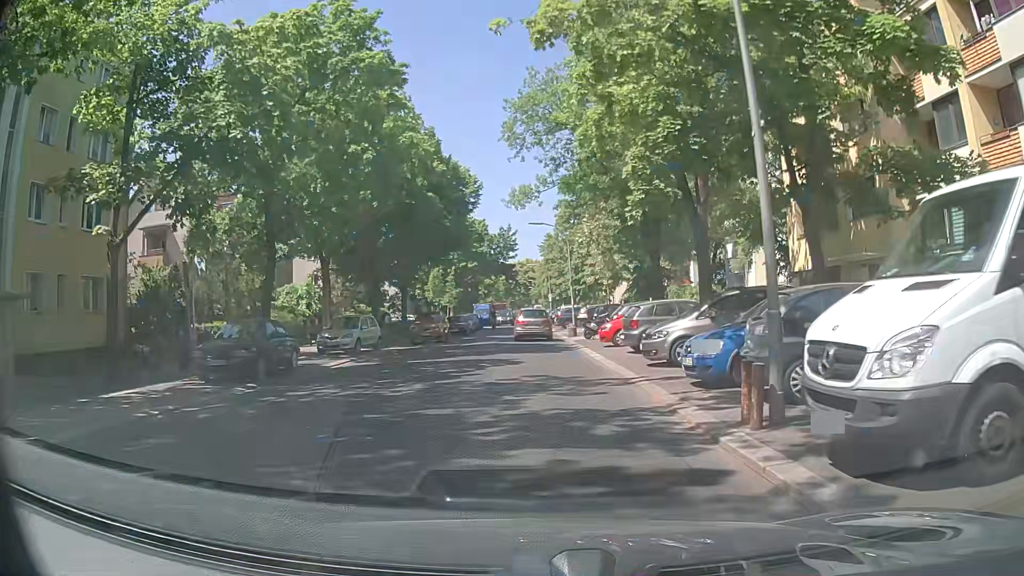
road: residential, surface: asphalt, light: Day
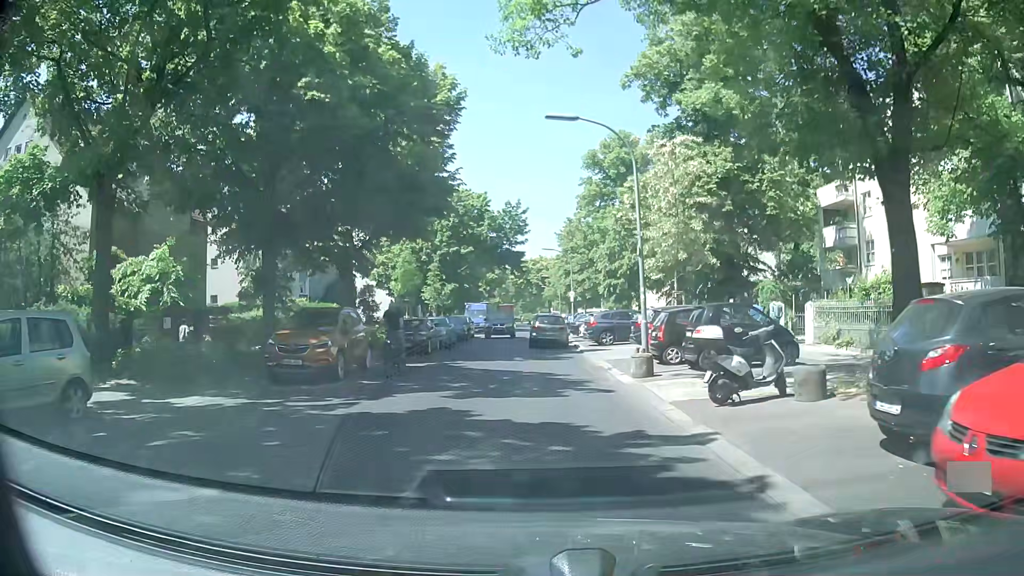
(-0.2, +20.3) m; -1°
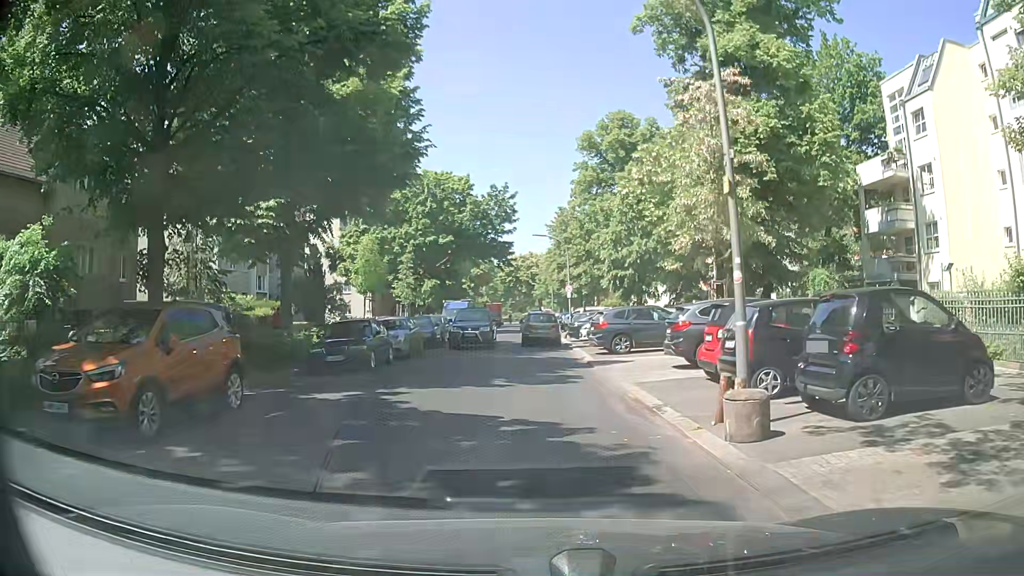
(0.0, +7.9) m; 0°
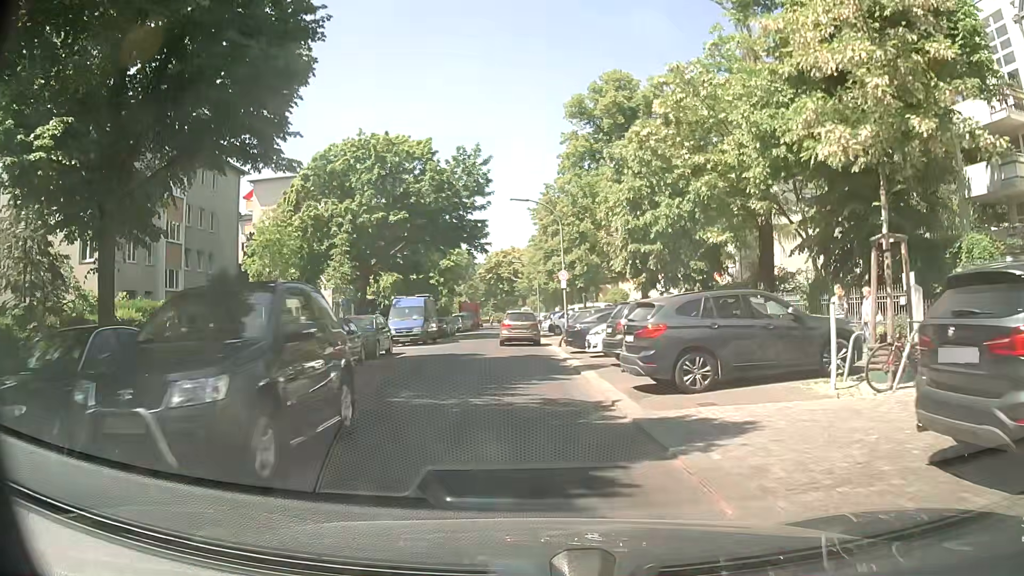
(+0.3, +12.2) m; +1°
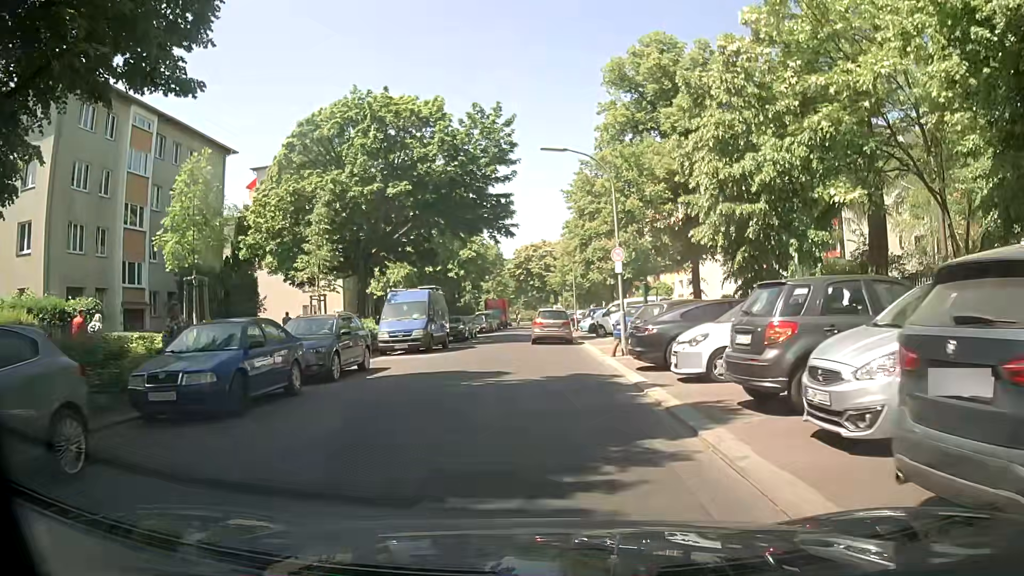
(-0.1, +8.3) m; -2°
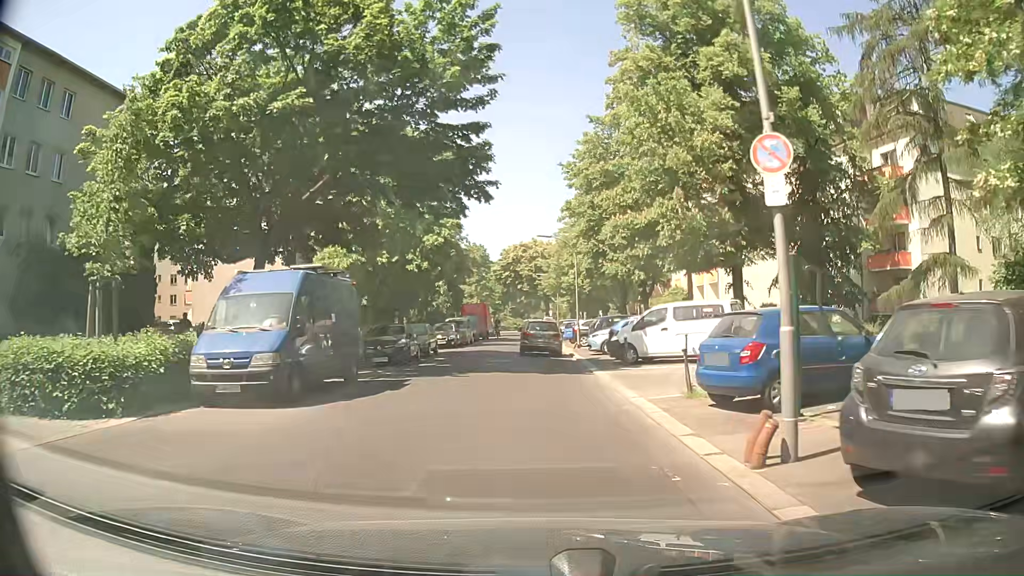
(+0.1, +13.7) m; 0°
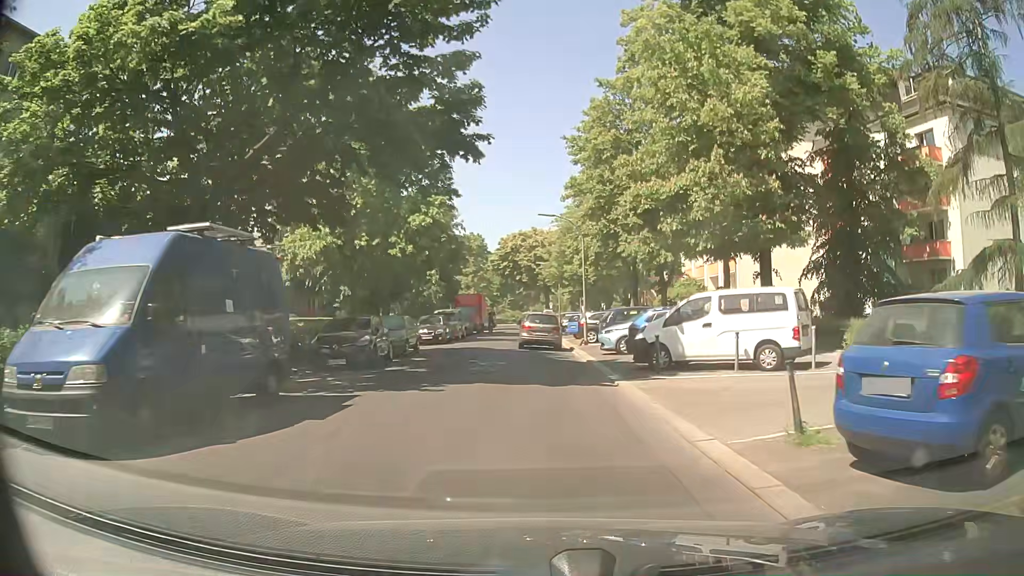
(+0.1, +5.0) m; +1°
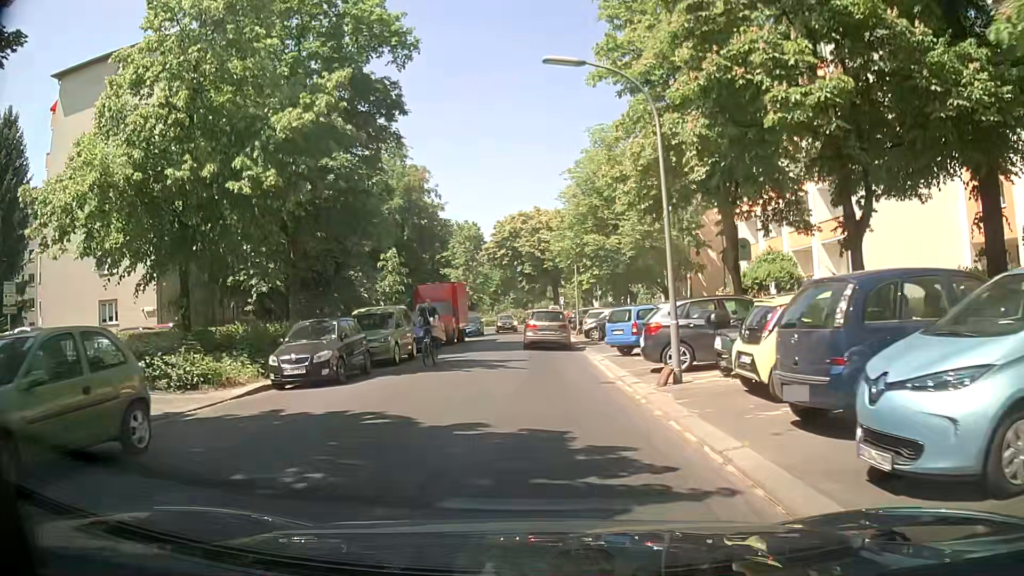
(+0.2, +18.9) m; -3°
